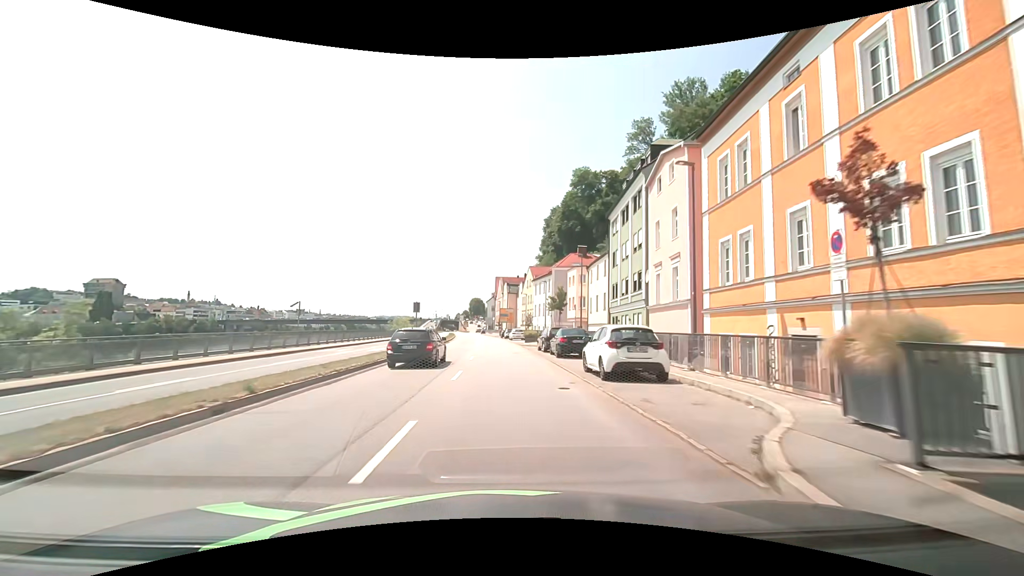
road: primary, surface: asphalt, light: Day
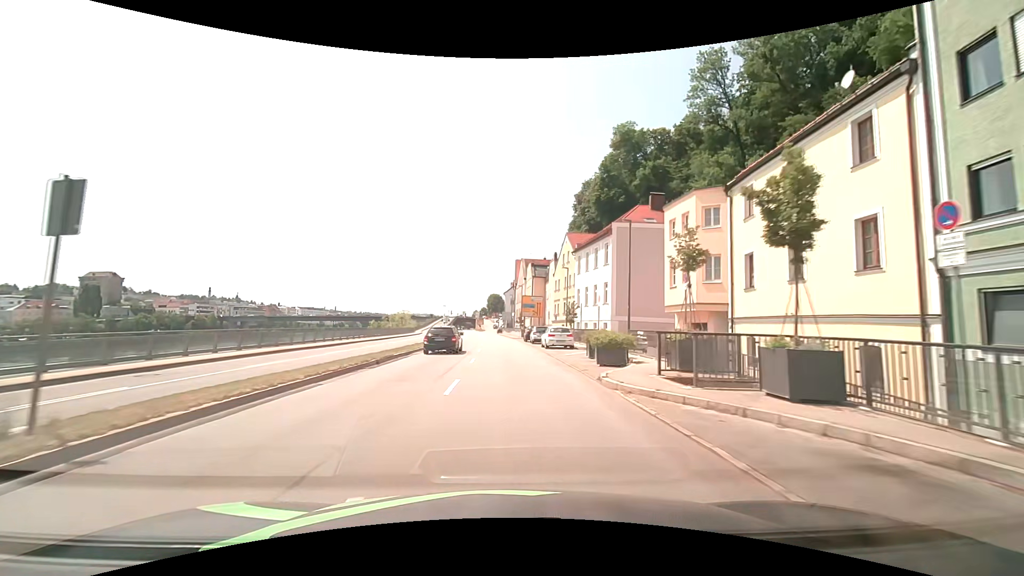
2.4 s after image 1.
(-0.6, +30.6) m; -2°
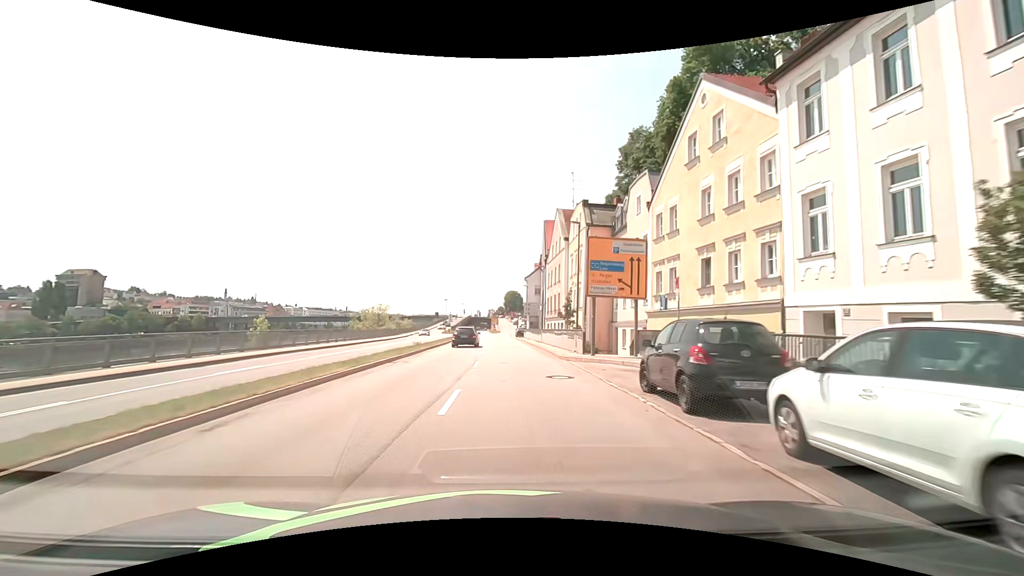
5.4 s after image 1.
(-0.6, +38.3) m; -2°
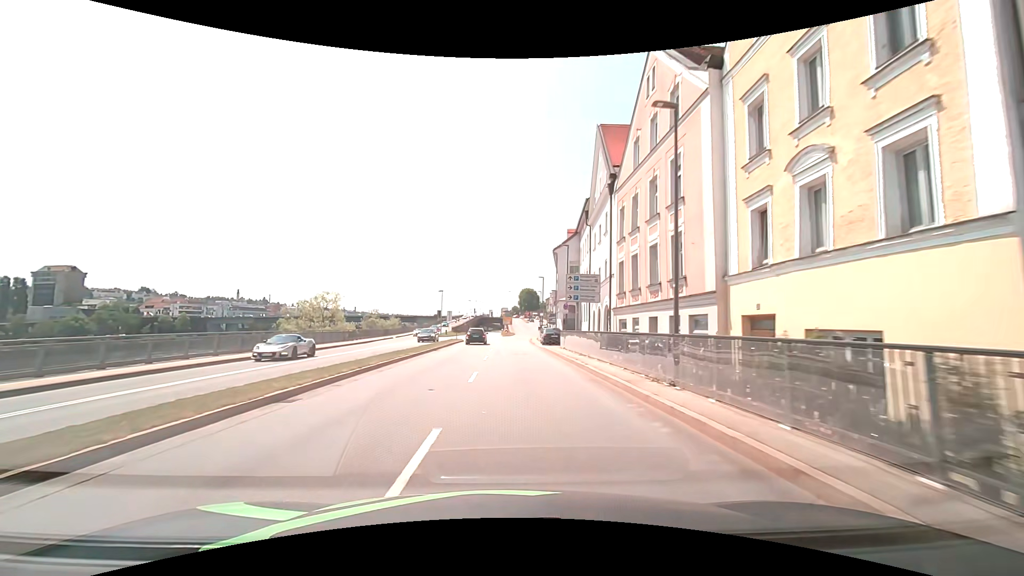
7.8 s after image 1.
(-0.4, +30.6) m; -2°
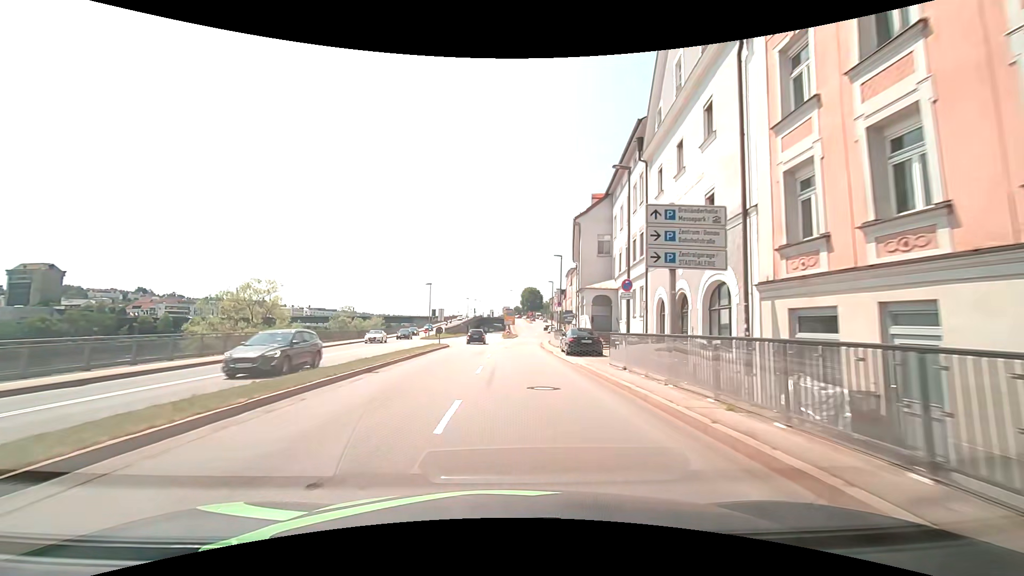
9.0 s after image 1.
(0.0, +15.3) m; +1°
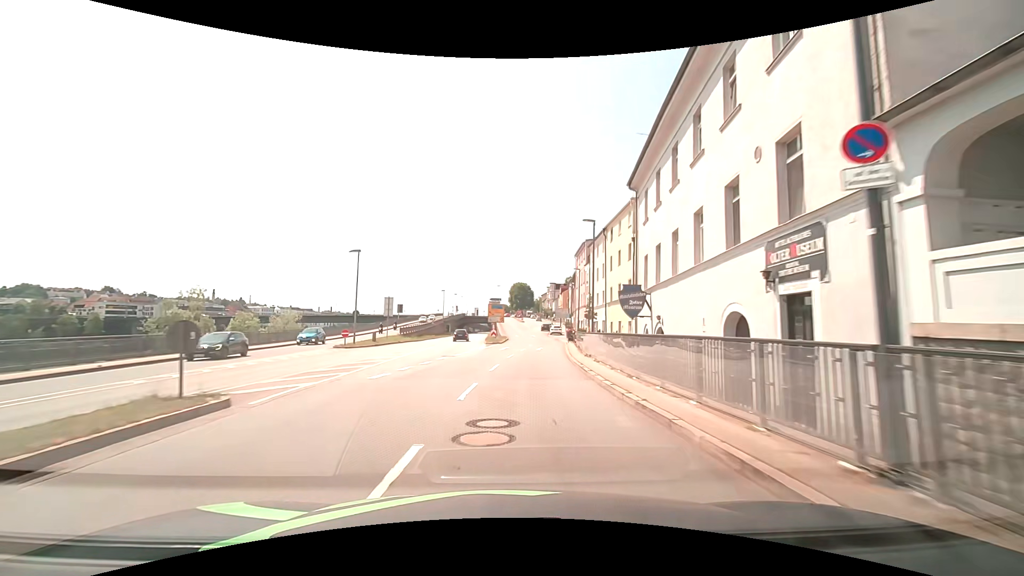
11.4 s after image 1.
(-0.2, +30.6) m; +1°
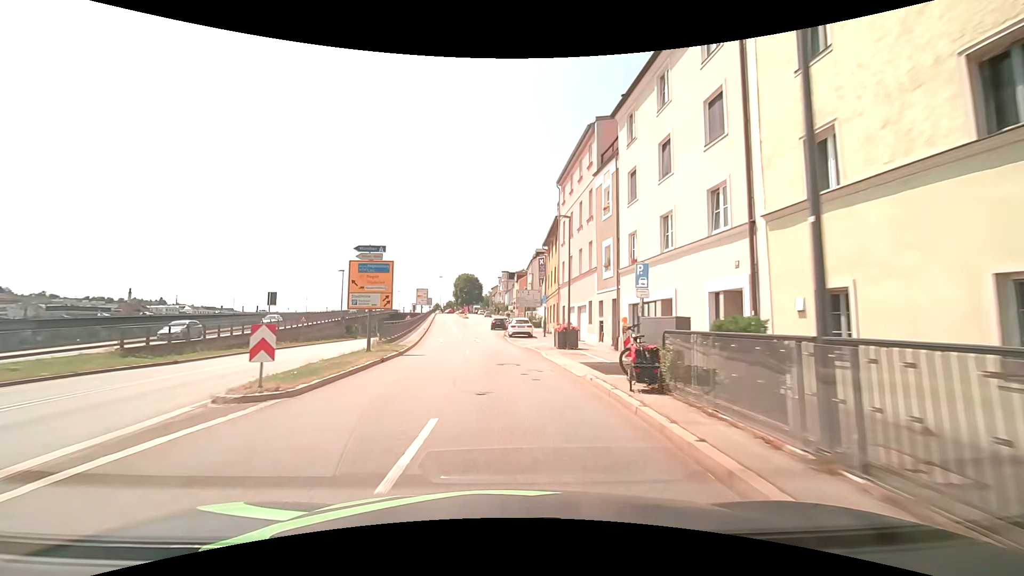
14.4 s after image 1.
(+2.3, +38.1) m; +6°
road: primary_link
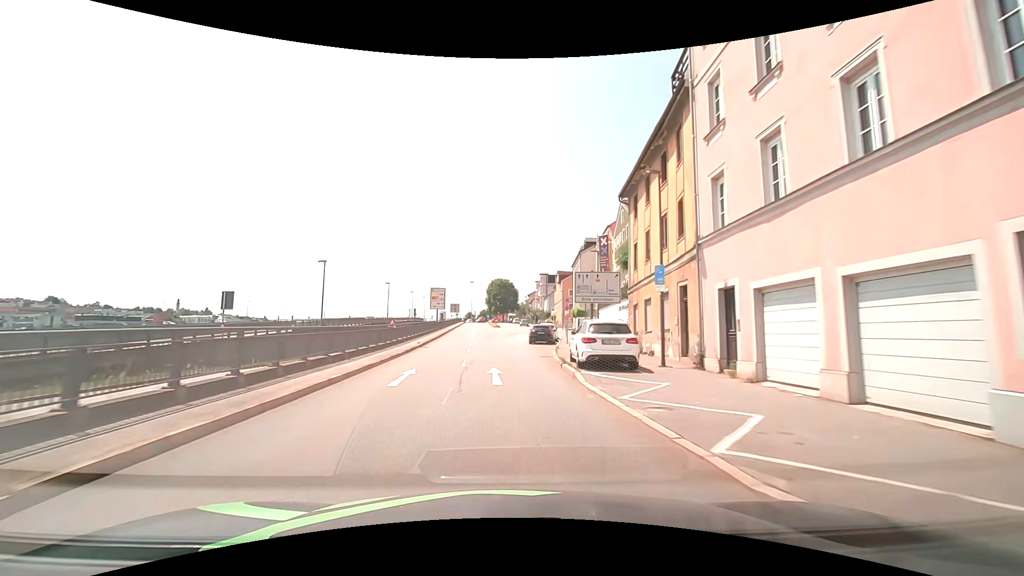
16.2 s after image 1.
(-0.9, +22.7) m; -4°
(0, +10) (-1, +20) (-1, +30) (-1, +40) (0, +50) (0, +60) (+1, +70) (+1, +80) (+1, +90) (0, +100) m
